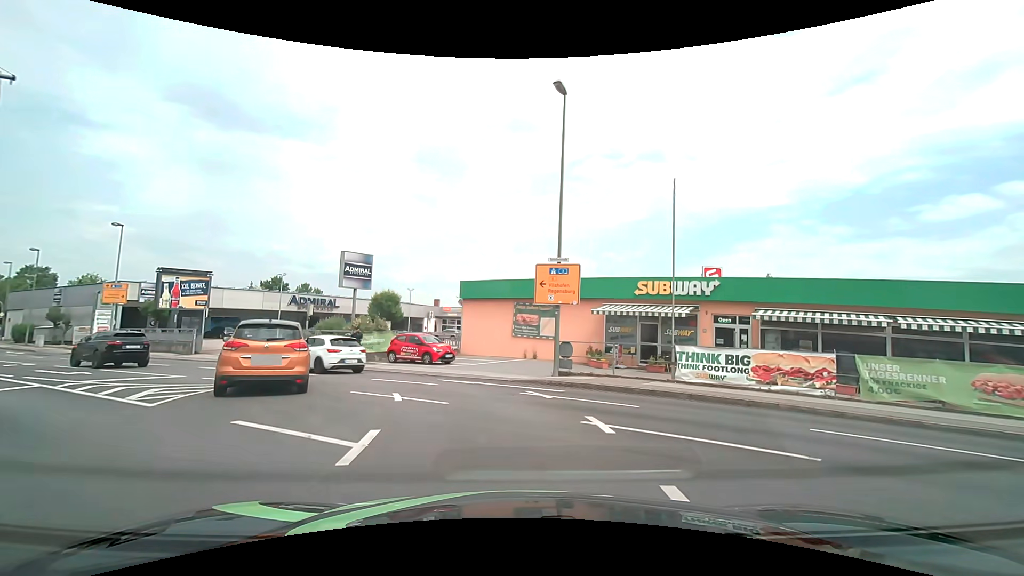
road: tertiary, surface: asphalt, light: Day
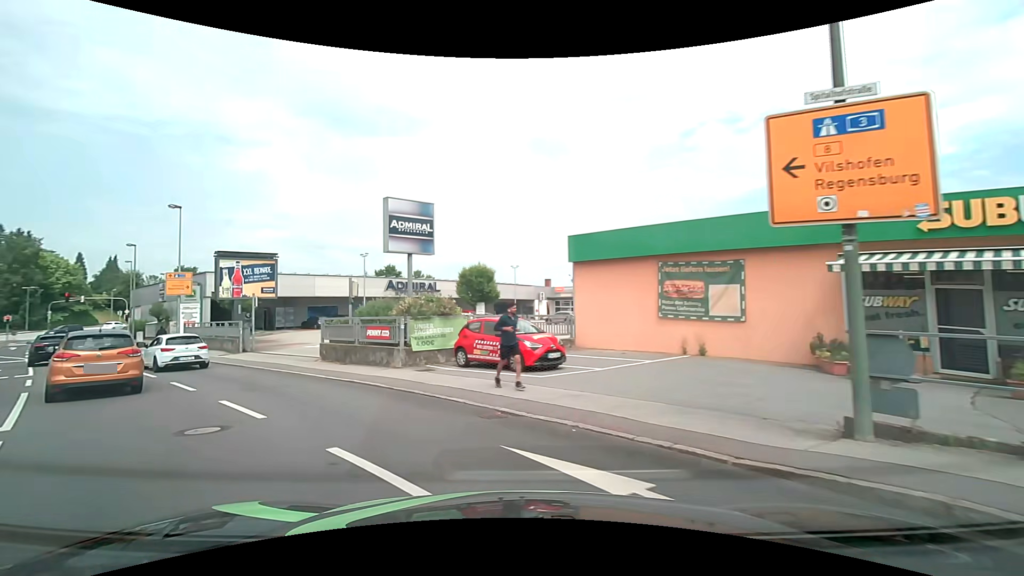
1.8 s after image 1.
(-0.8, +10.7) m; -15°
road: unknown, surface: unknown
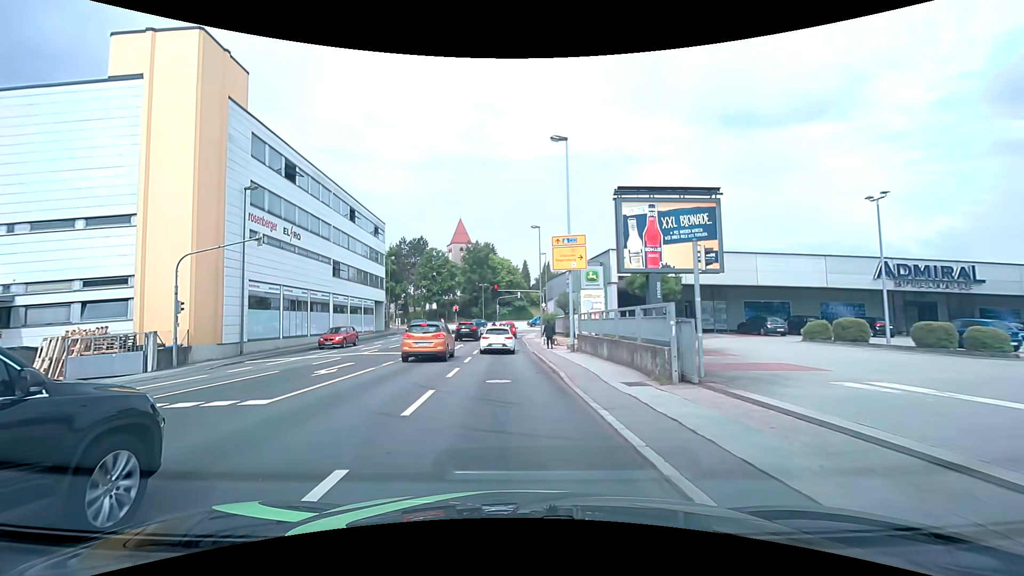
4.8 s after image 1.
(-8.4, +17.6) m; -43°
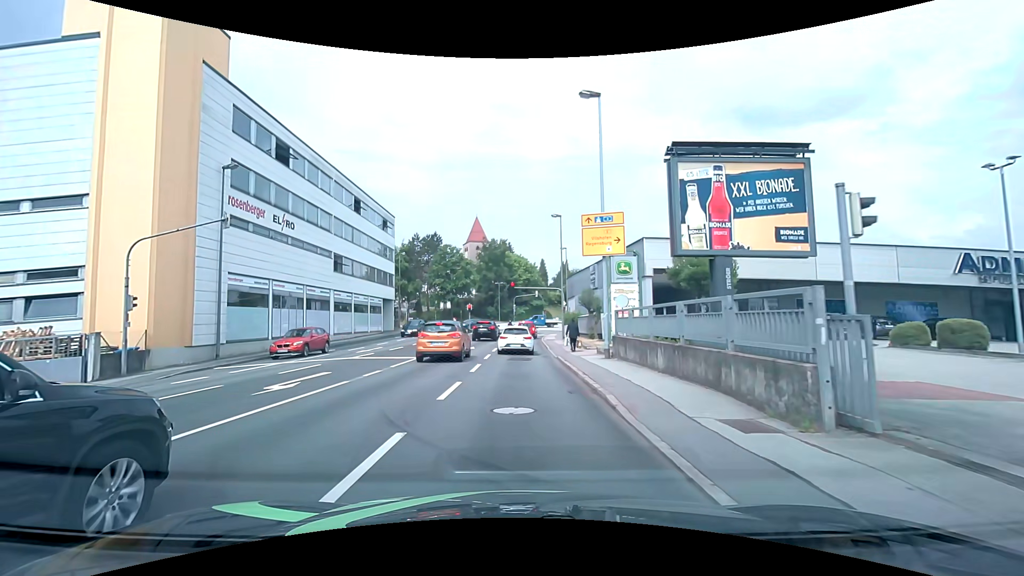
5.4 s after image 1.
(-0.1, +4.5) m; -2°
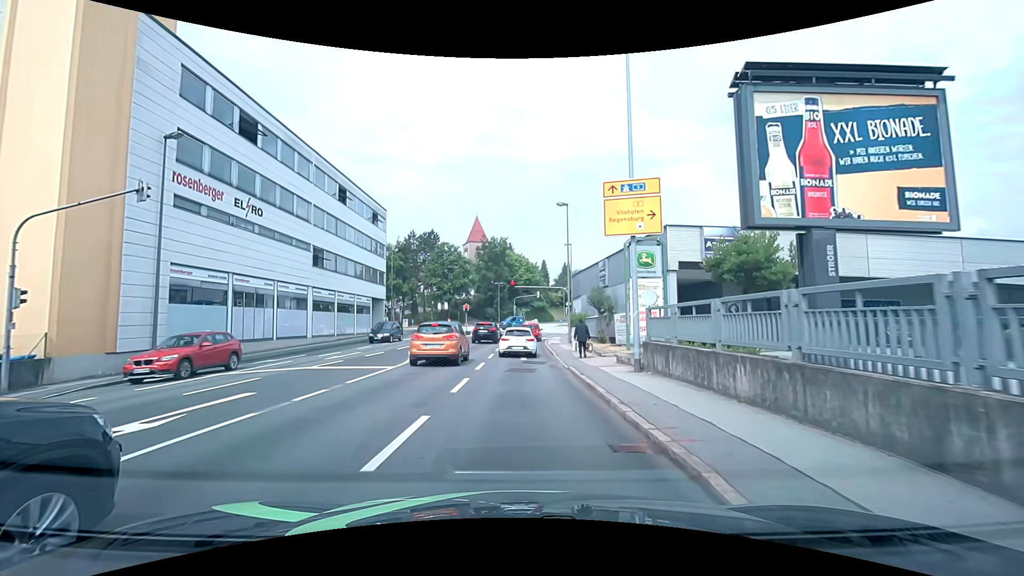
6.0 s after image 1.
(0.0, +4.5) m; 0°
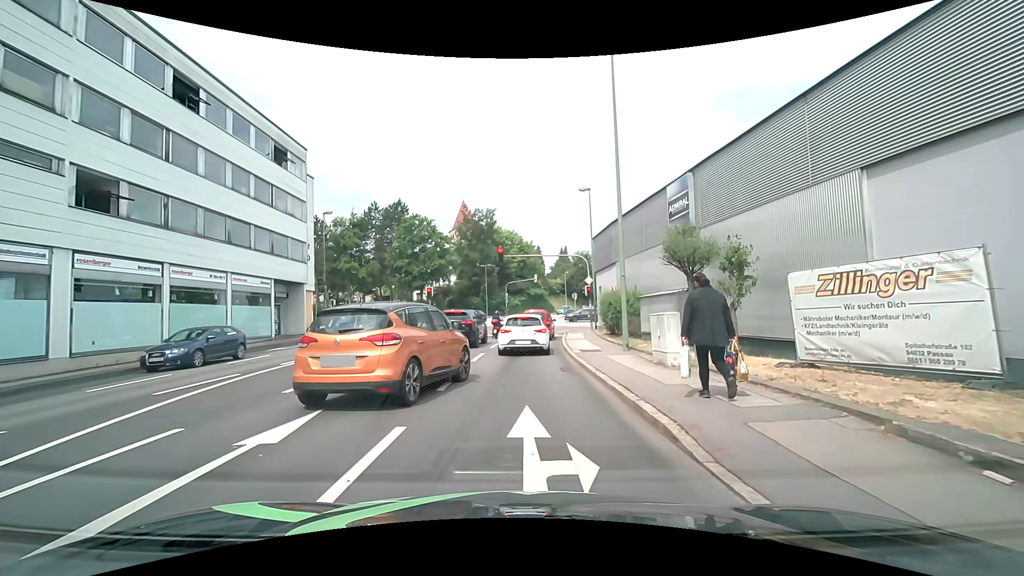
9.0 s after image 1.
(+0.1, +19.2) m; +1°
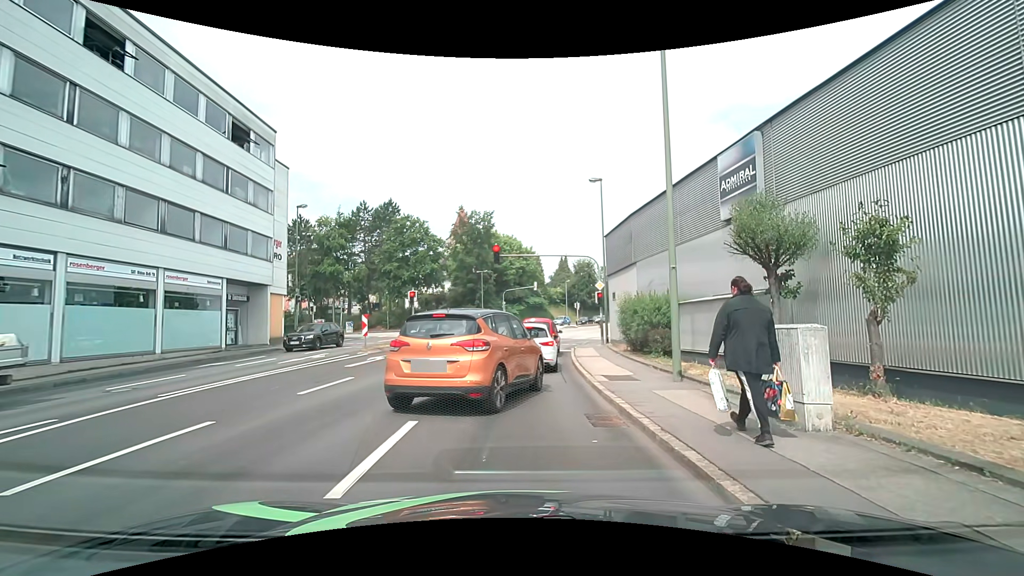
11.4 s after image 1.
(0.0, +4.9) m; 0°
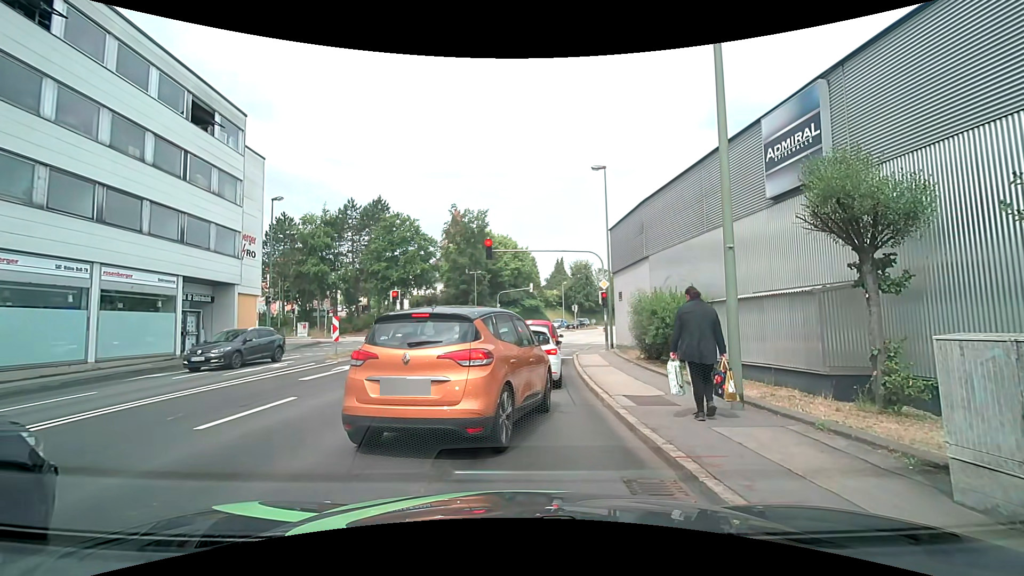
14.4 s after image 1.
(0.0, +3.0) m; 0°
